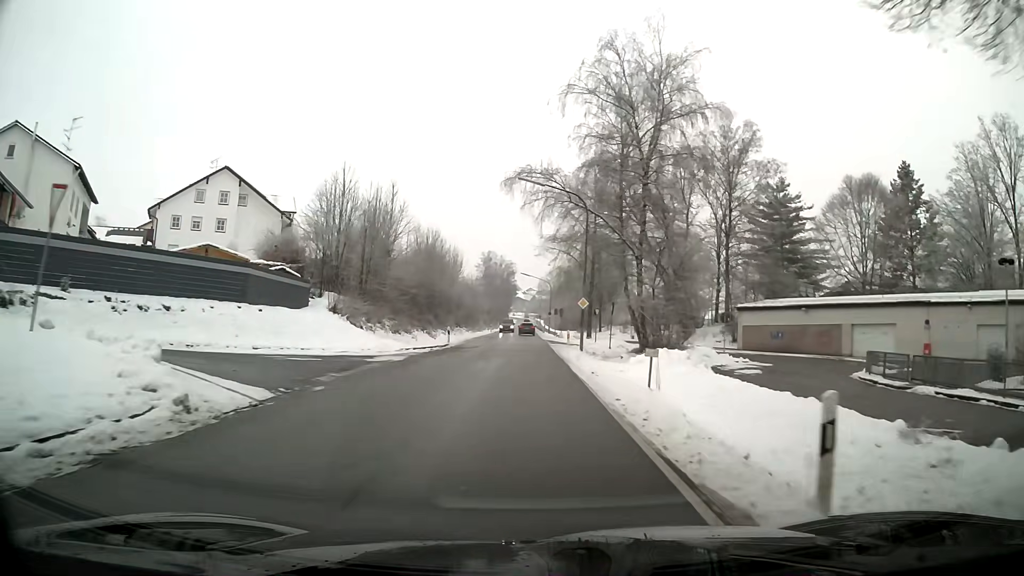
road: secondary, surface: asphalt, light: Day
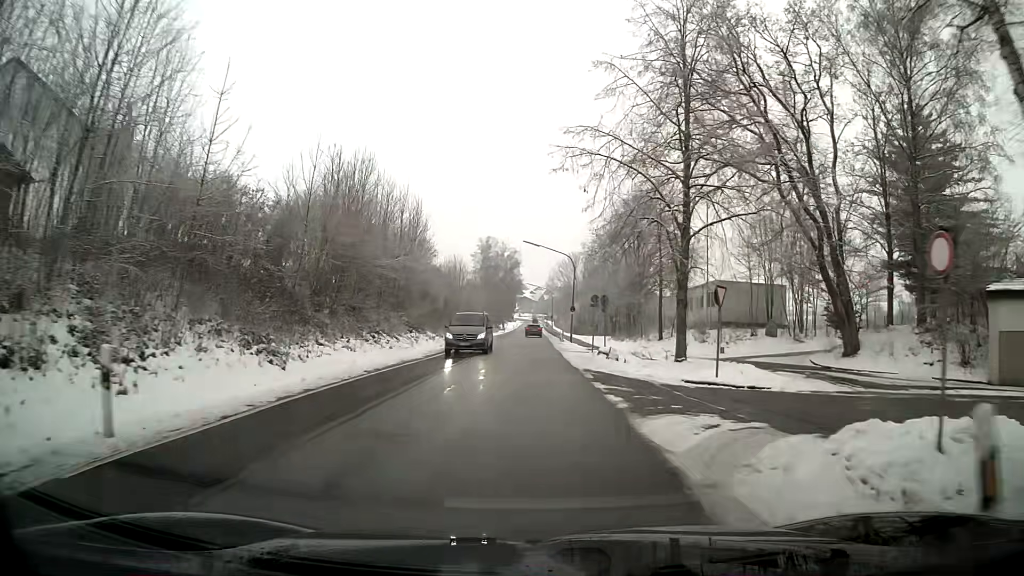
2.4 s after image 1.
(-0.3, +34.2) m; 0°
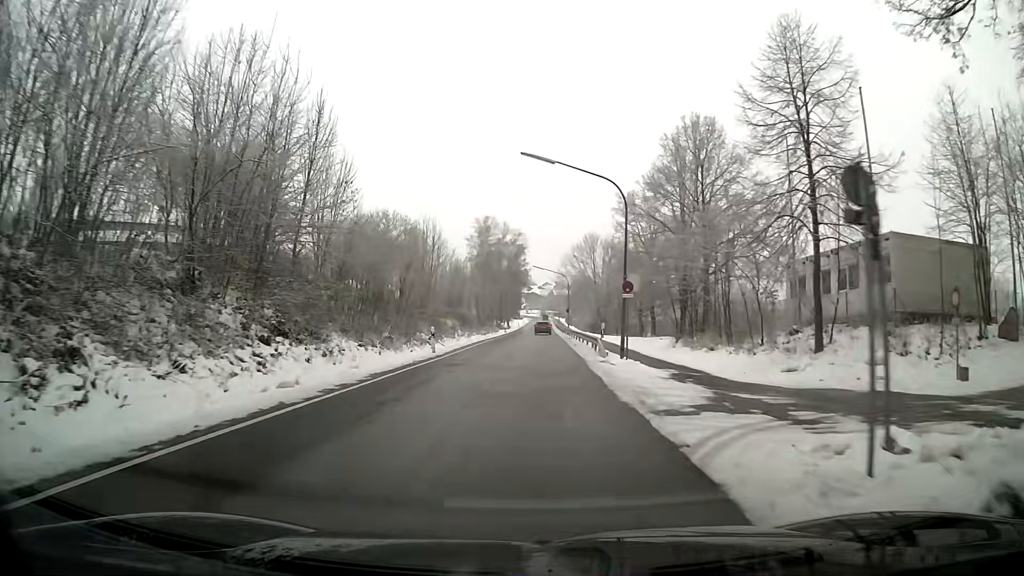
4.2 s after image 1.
(-0.1, +25.9) m; -1°
